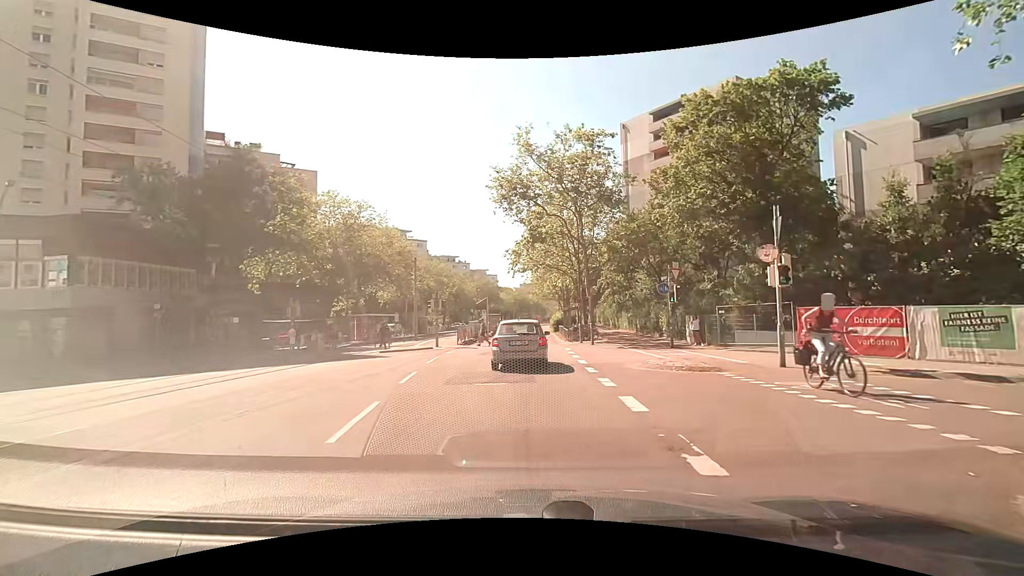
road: tertiary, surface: asphalt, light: Day
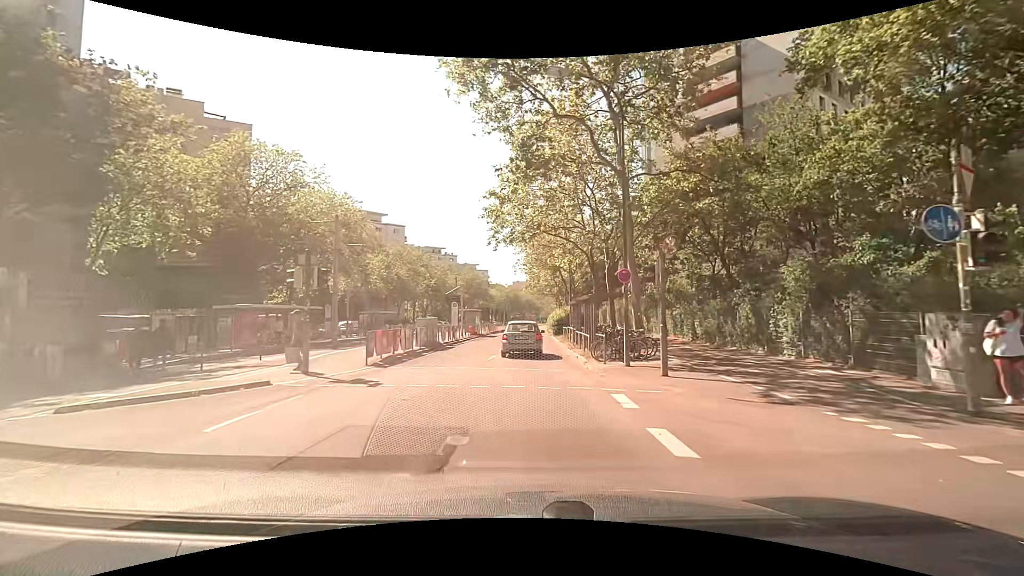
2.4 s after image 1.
(+0.3, +17.6) m; +1°
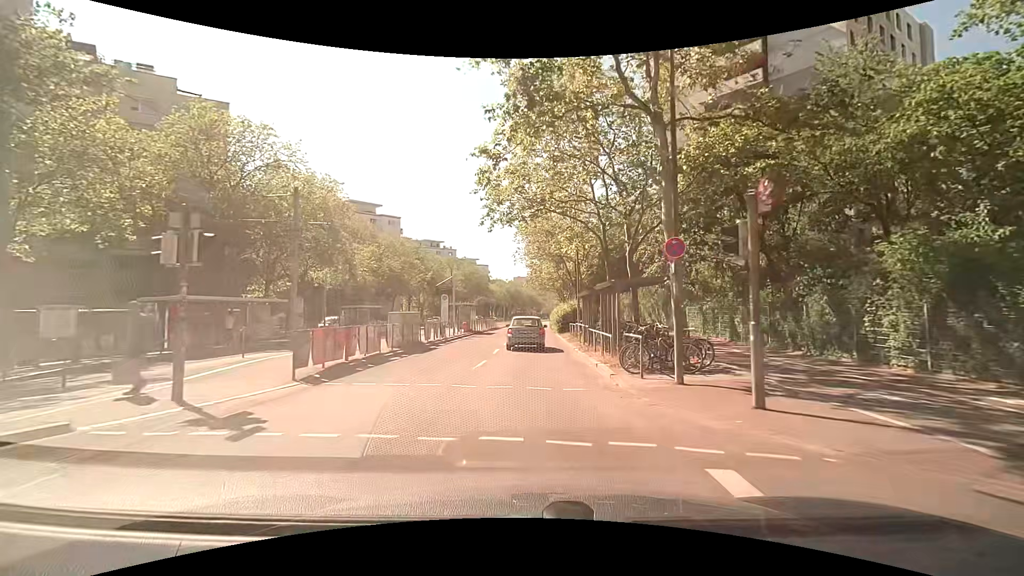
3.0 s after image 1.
(0.0, +5.1) m; 0°
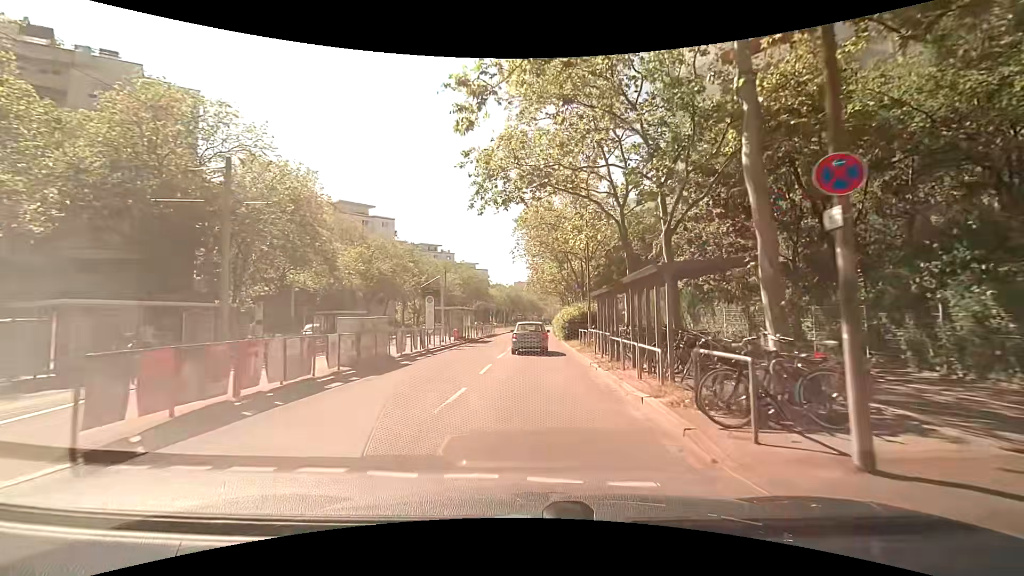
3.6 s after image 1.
(0.0, +5.4) m; 0°
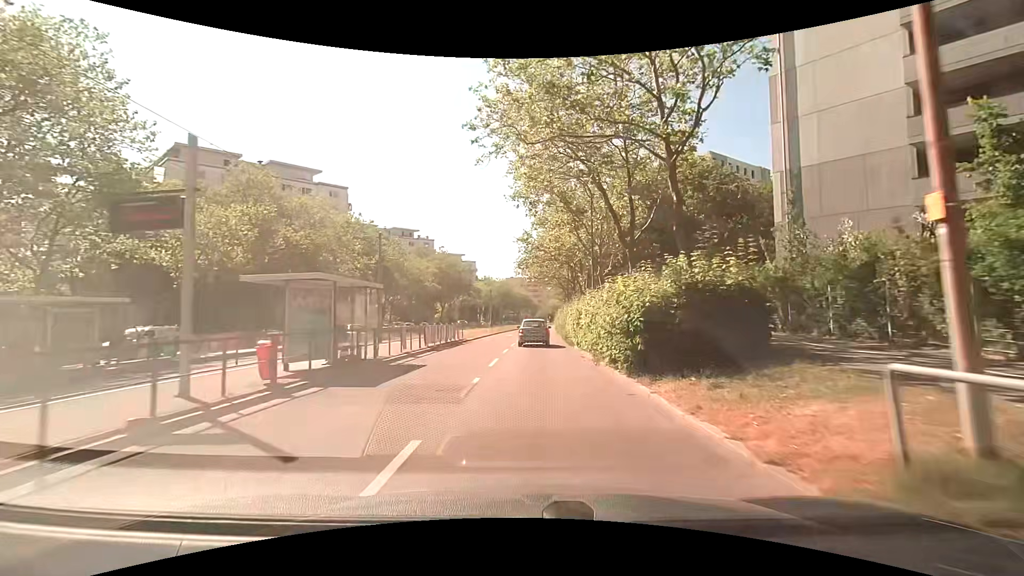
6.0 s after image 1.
(+0.1, +23.5) m; 0°
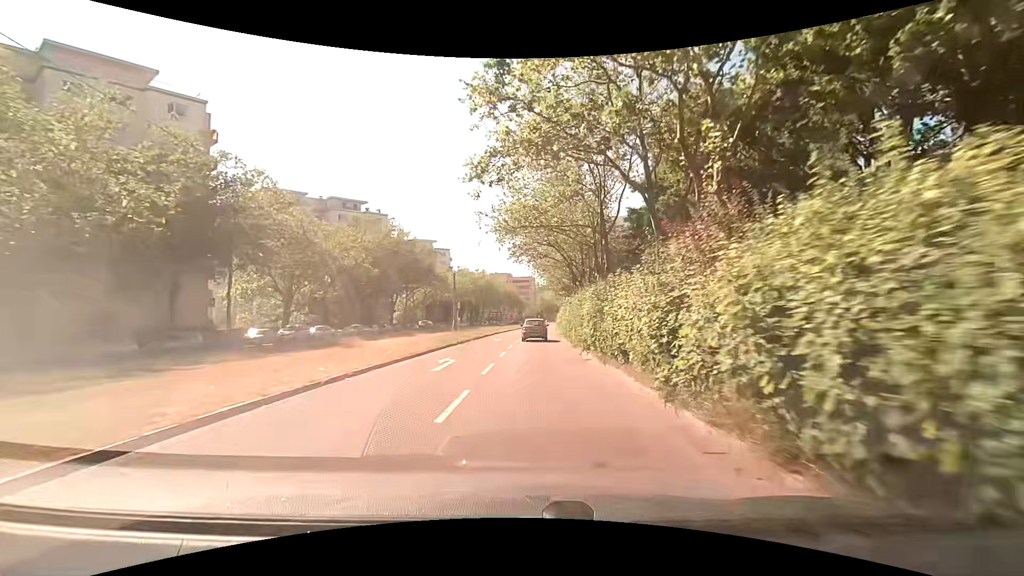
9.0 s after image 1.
(+0.6, +32.5) m; +2°
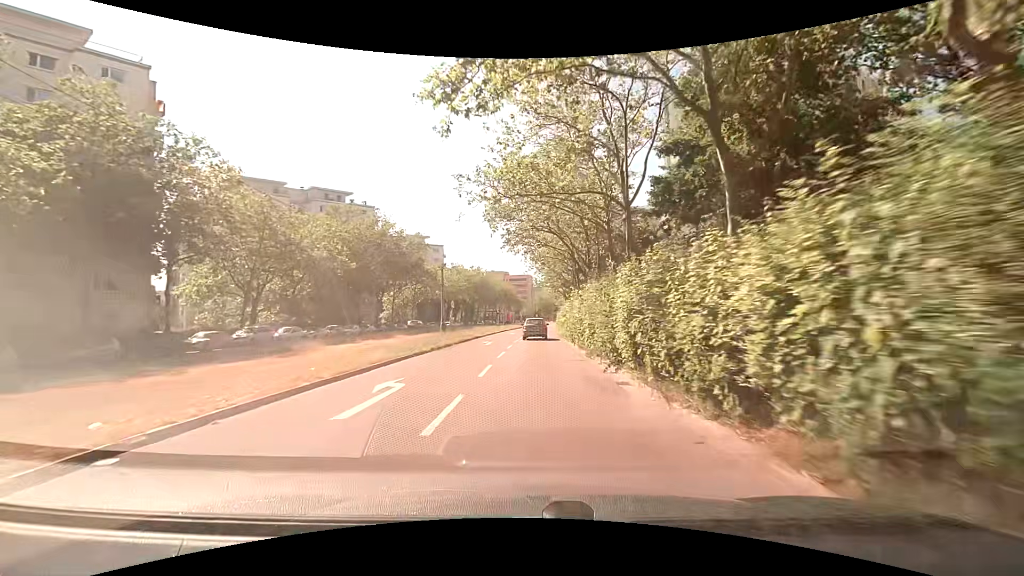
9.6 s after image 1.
(0.0, +6.8) m; 0°
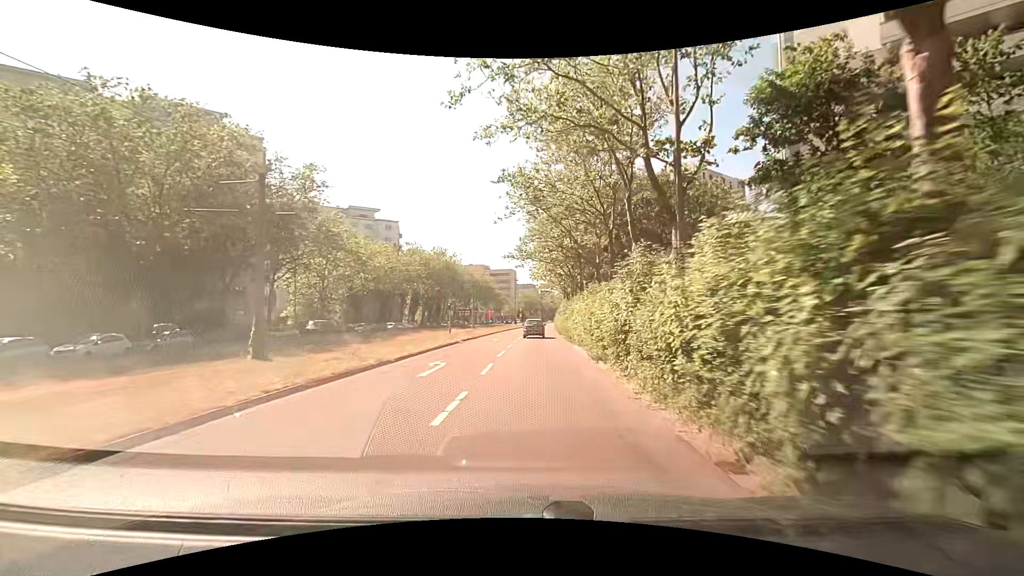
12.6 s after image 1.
(+0.5, +35.1) m; +2°
(0, +10) (0, +20) (0, +30) (+1, +40) (+1, +50) (+1, +60) (+2, +70) (+2, +80) (+3, +90) (+4, +100) m
